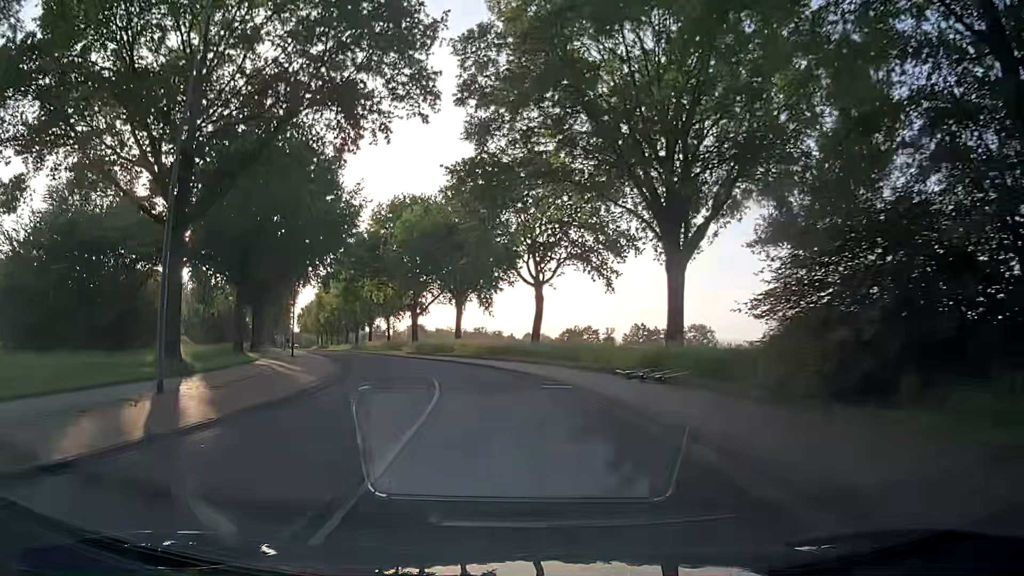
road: secondary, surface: asphalt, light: Day
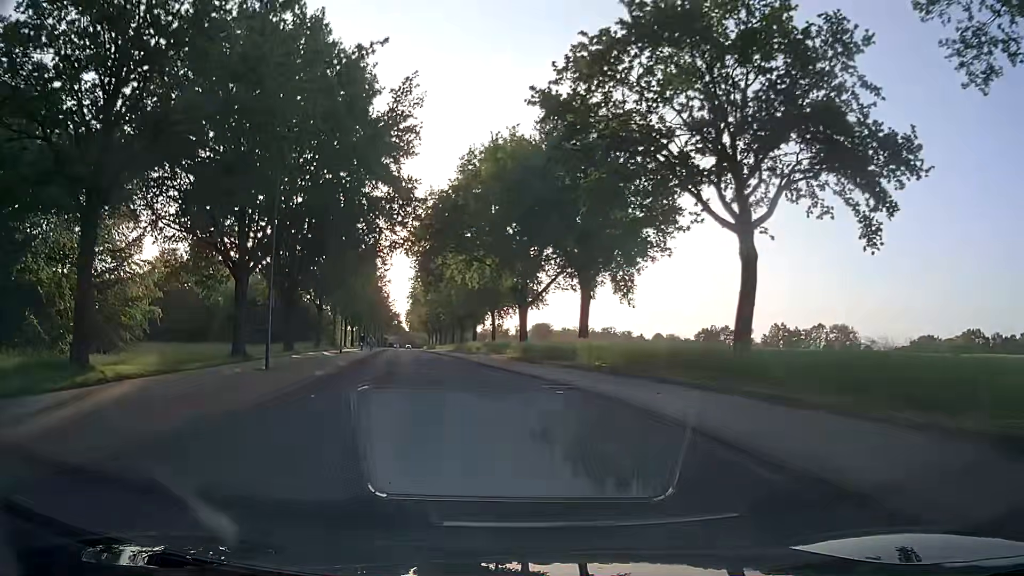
(-1.8, +22.9) m; -10°
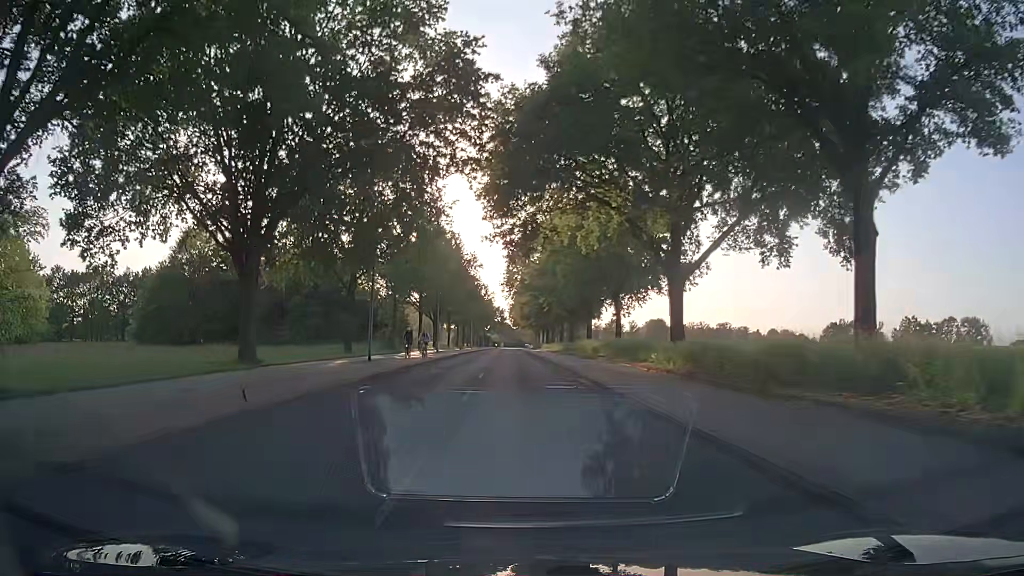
(-2.1, +23.2) m; -9°
(0, +10) (0, +20) (-1, +30) (-1, +40) (-1, +50) (-1, +60) (-2, +70) (-2, +80) (-3, +90) (-3, +100) m
